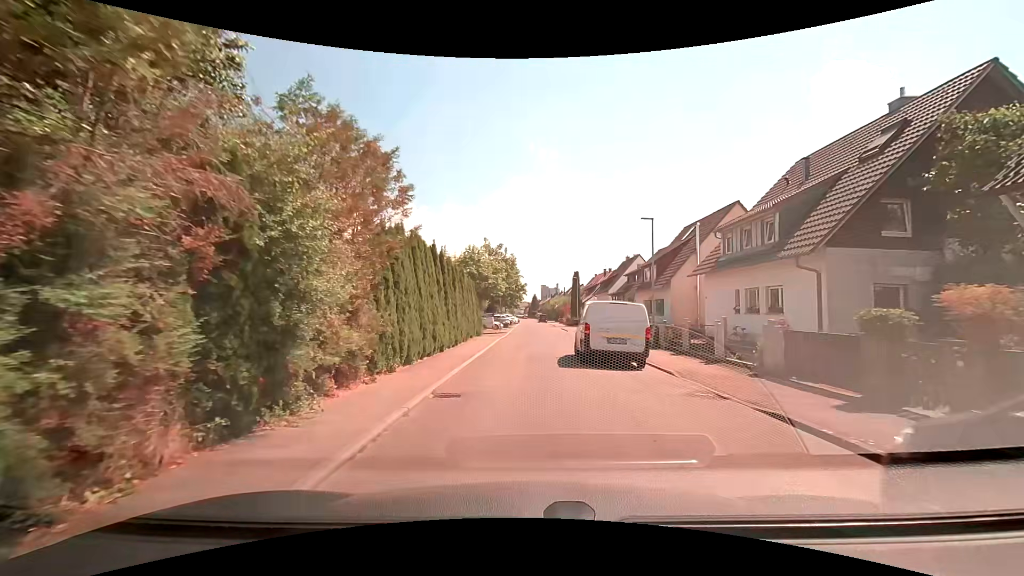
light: Day
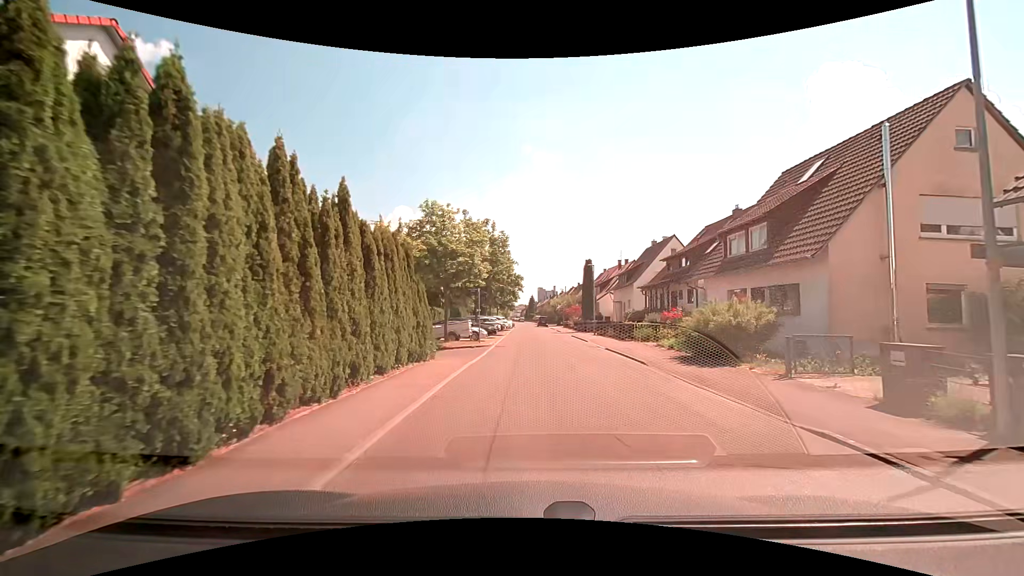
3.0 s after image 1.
(+0.3, +17.2) m; +1°
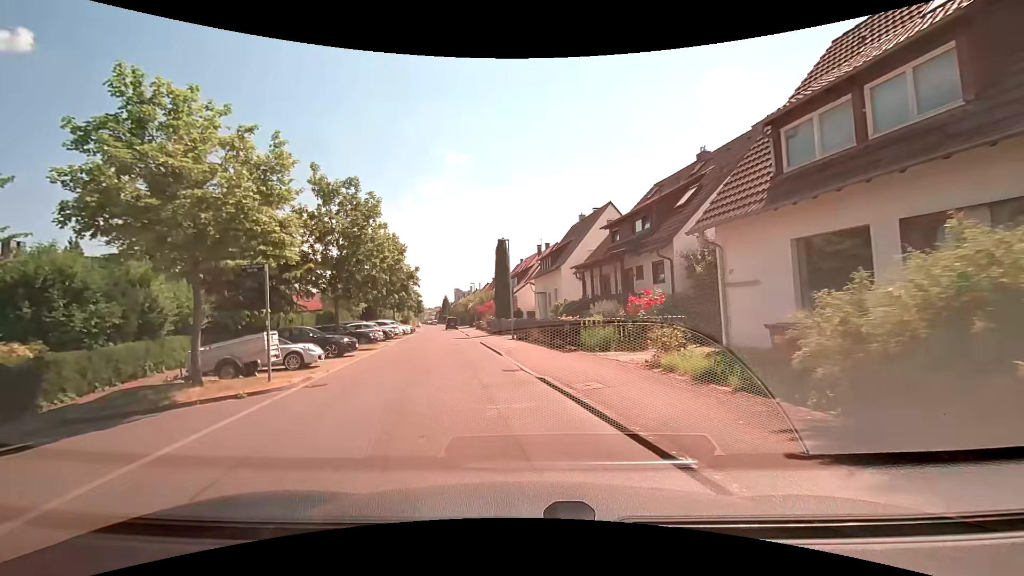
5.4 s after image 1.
(+1.6, +13.3) m; +11°
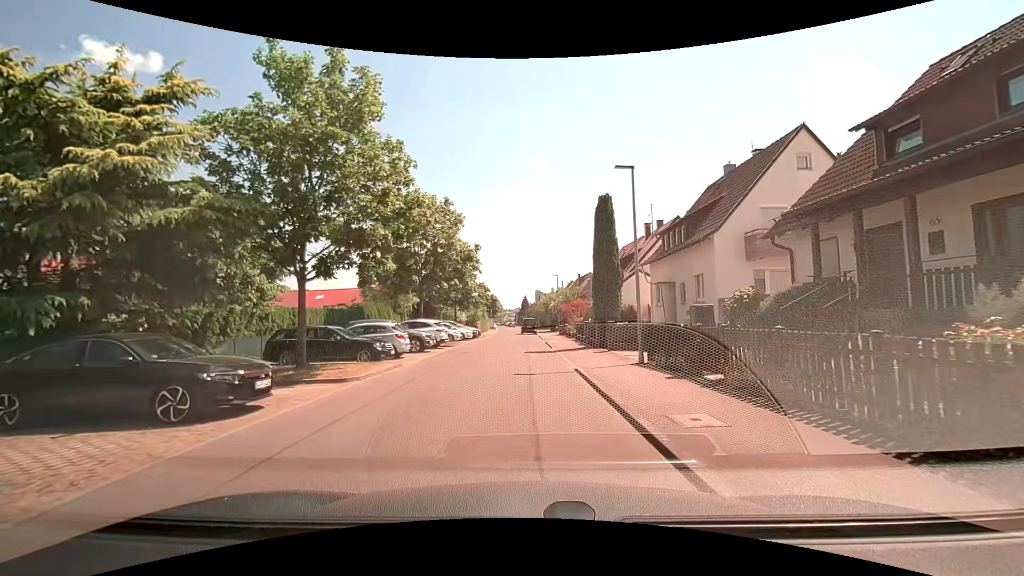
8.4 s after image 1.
(-1.7, +14.6) m; -8°
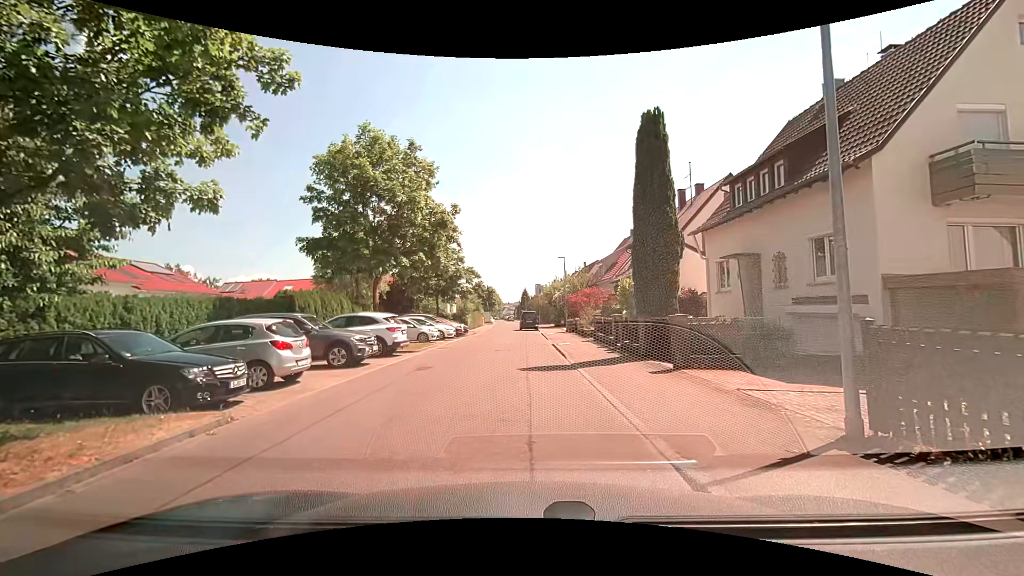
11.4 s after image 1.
(-0.3, +9.5) m; -1°
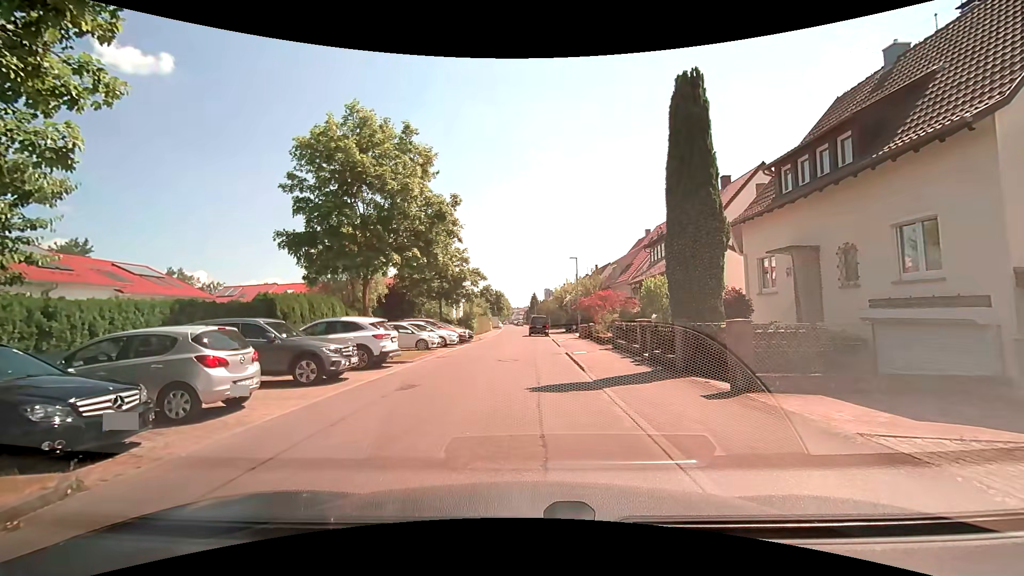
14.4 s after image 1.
(-0.1, +2.7) m; -1°
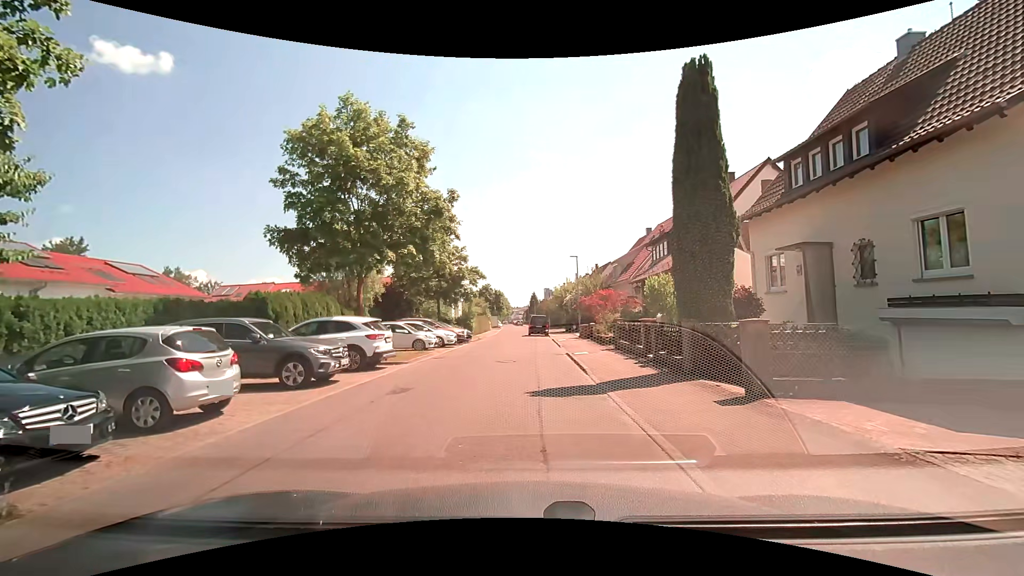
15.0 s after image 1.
(0.0, +0.6) m; 0°
